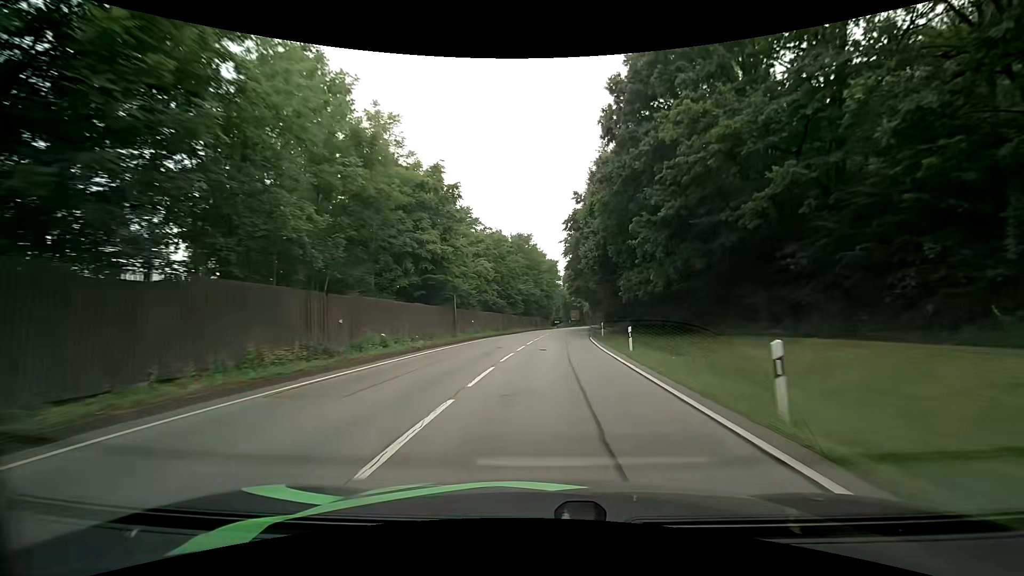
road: primary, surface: asphalt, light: Day
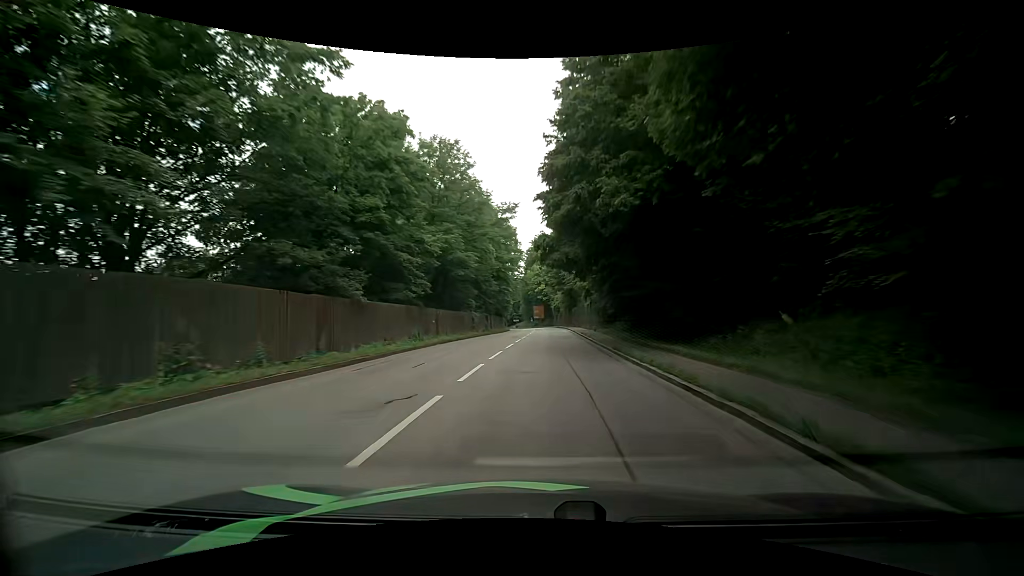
(+1.7, +41.0) m; +4°
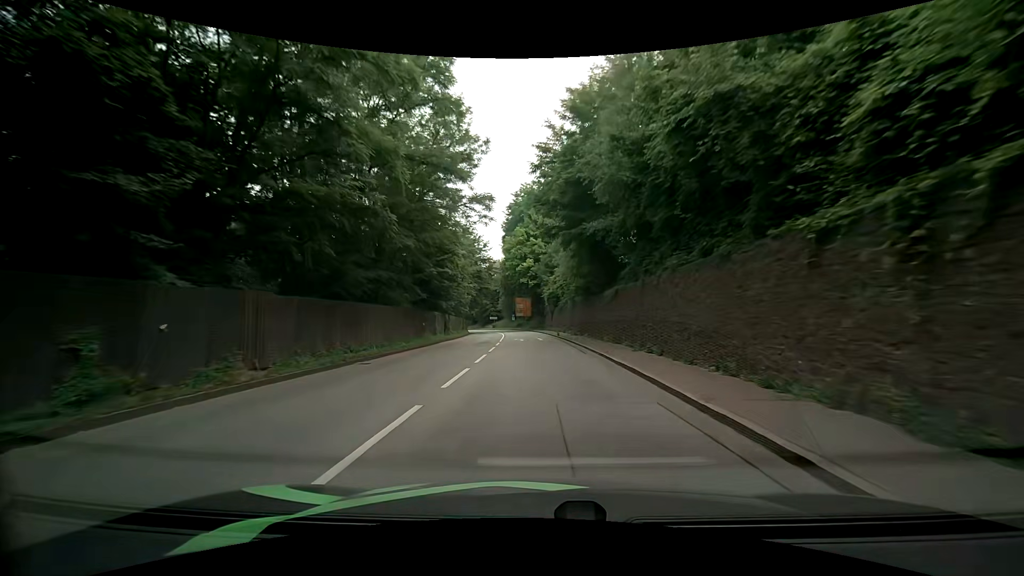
(+1.3, +48.6) m; +1°
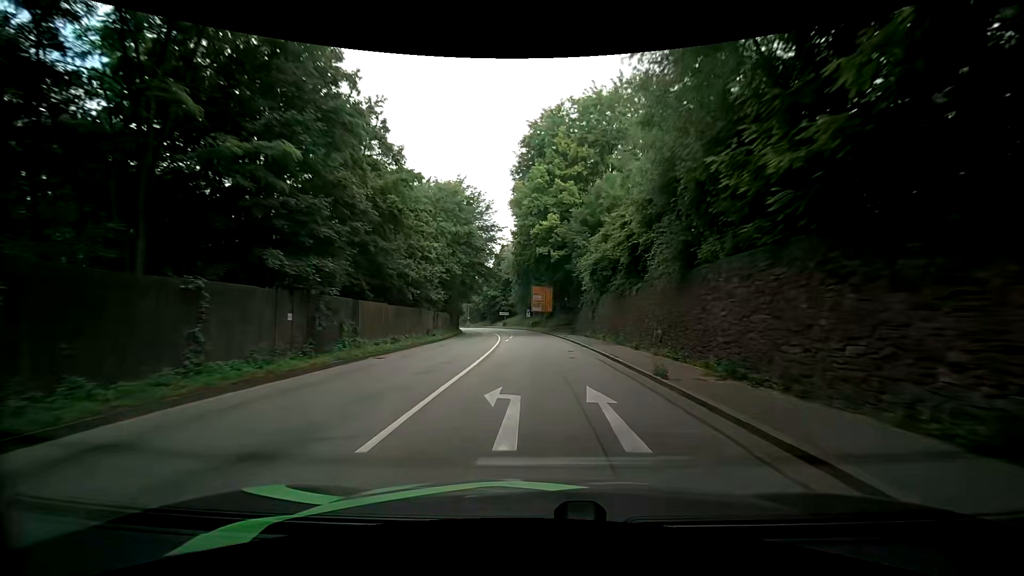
(-0.1, +28.9) m; -2°
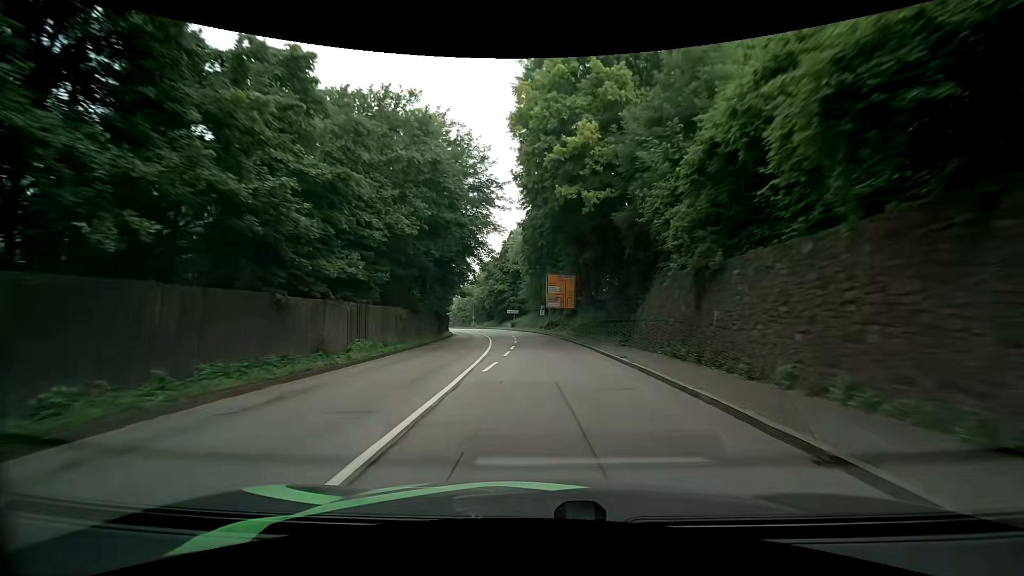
(-0.3, +19.5) m; -1°
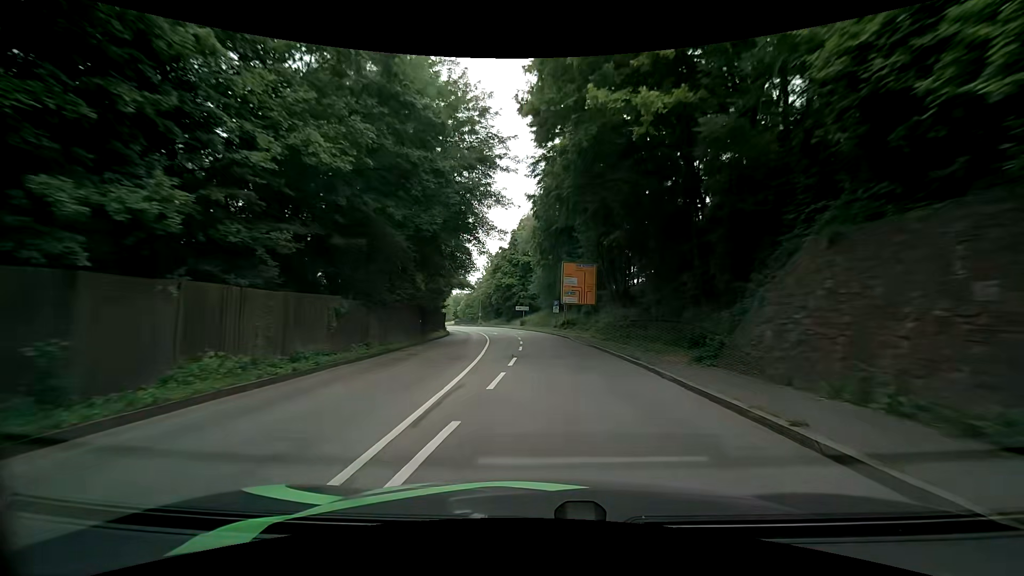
(-0.2, +9.7) m; -2°
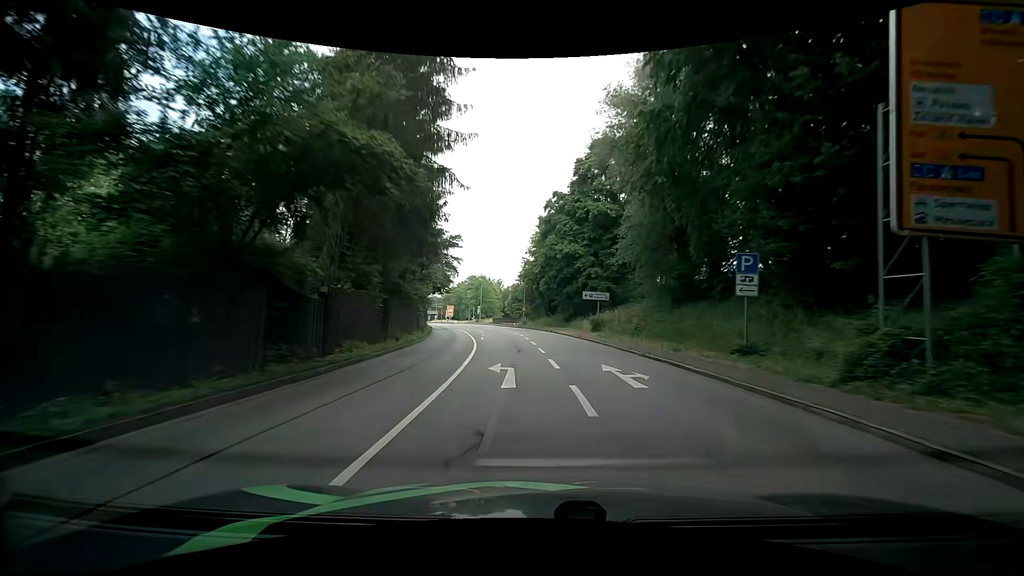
(-2.3, +38.7) m; -6°
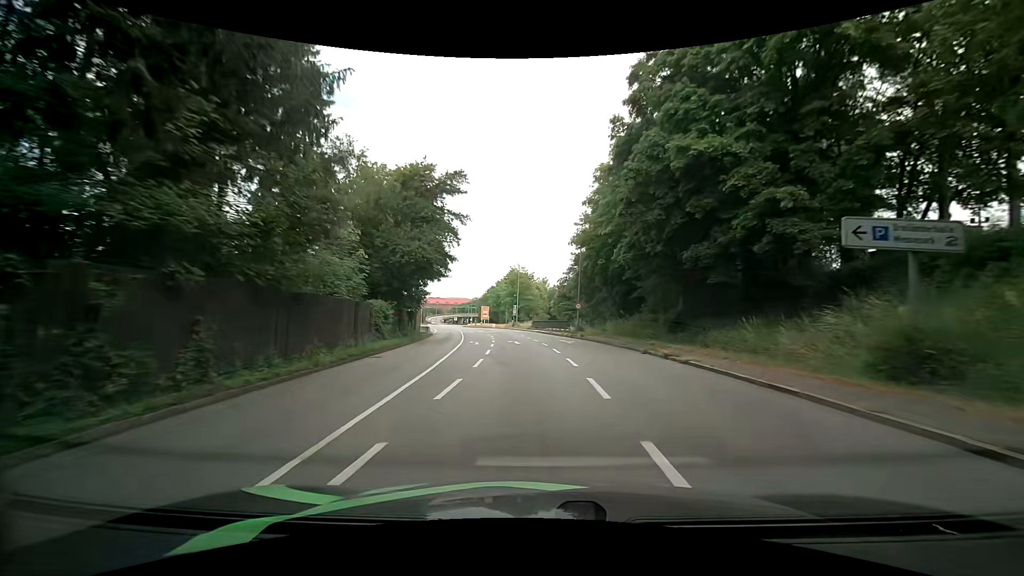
(-1.6, +28.3) m; -6°
(0, +10) (-1, +20) (-1, +30) (-2, +40) (-4, +50) (-5, +60) (-7, +70) (-9, +79) (-11, +89) (-13, +99) m
